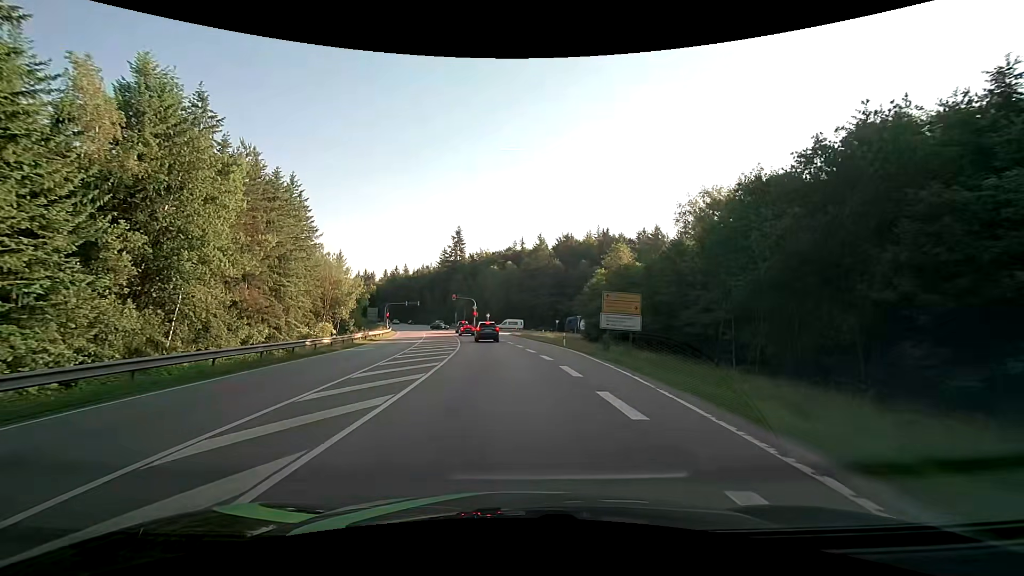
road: secondary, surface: asphalt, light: Day
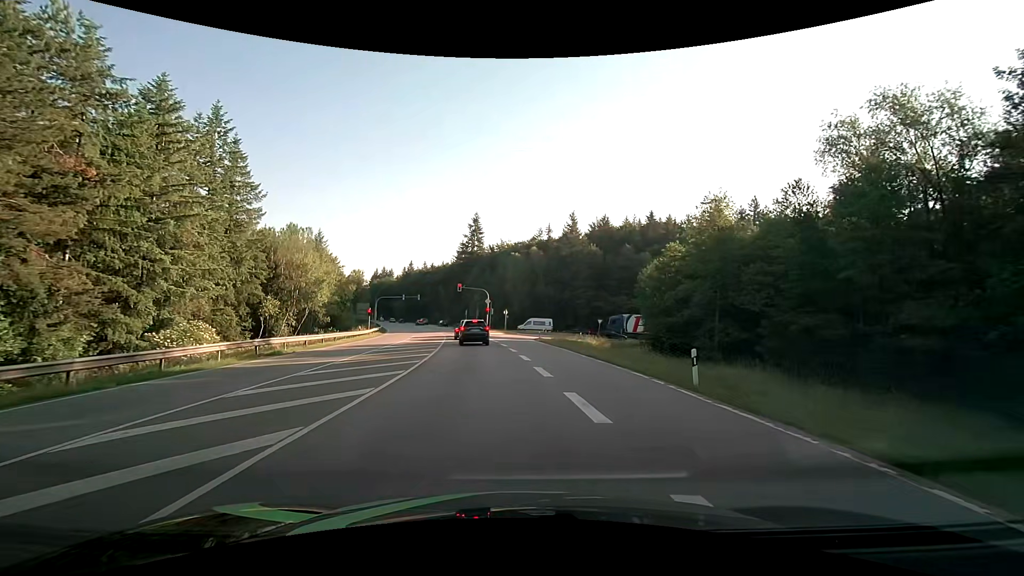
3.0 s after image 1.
(-0.6, +23.8) m; -3°
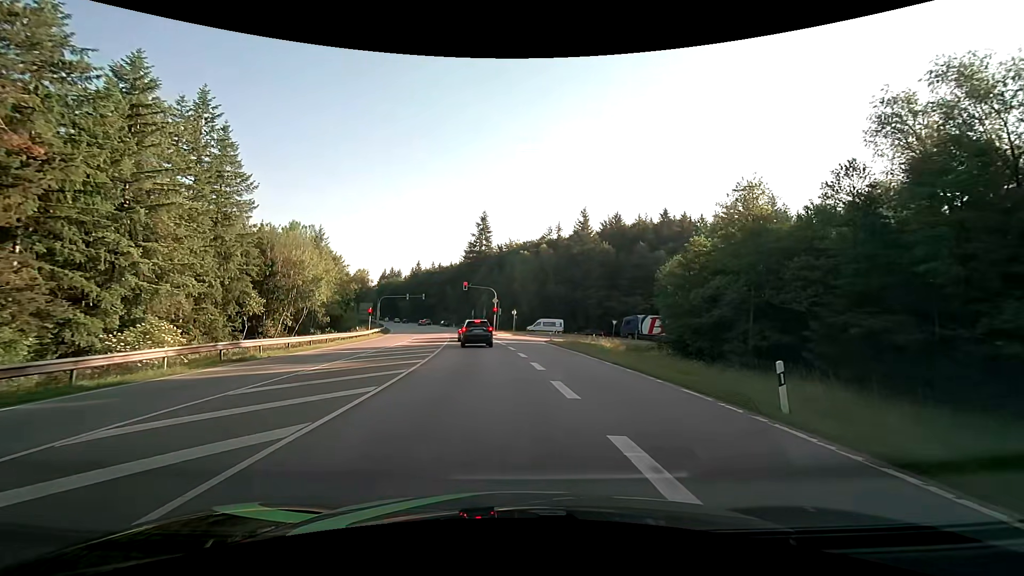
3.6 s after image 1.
(0.0, +3.9) m; -1°
(0, +10) (-1, +20) (-2, +30) (-3, +40) (-4, +50) (-6, +60) (-7, +70) (-10, +79) (-12, +89) (-14, +99) m
